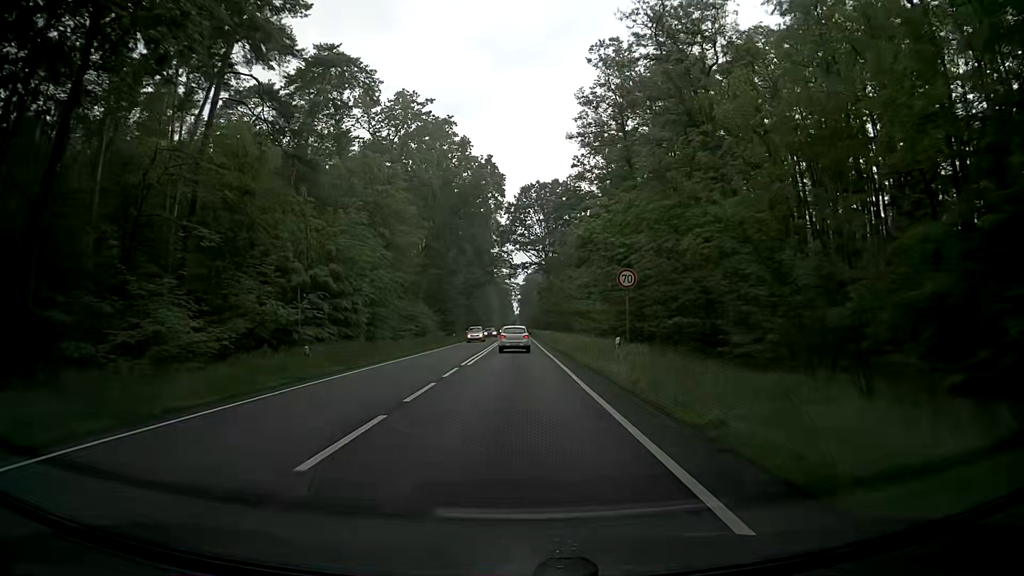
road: primary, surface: asphalt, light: Day
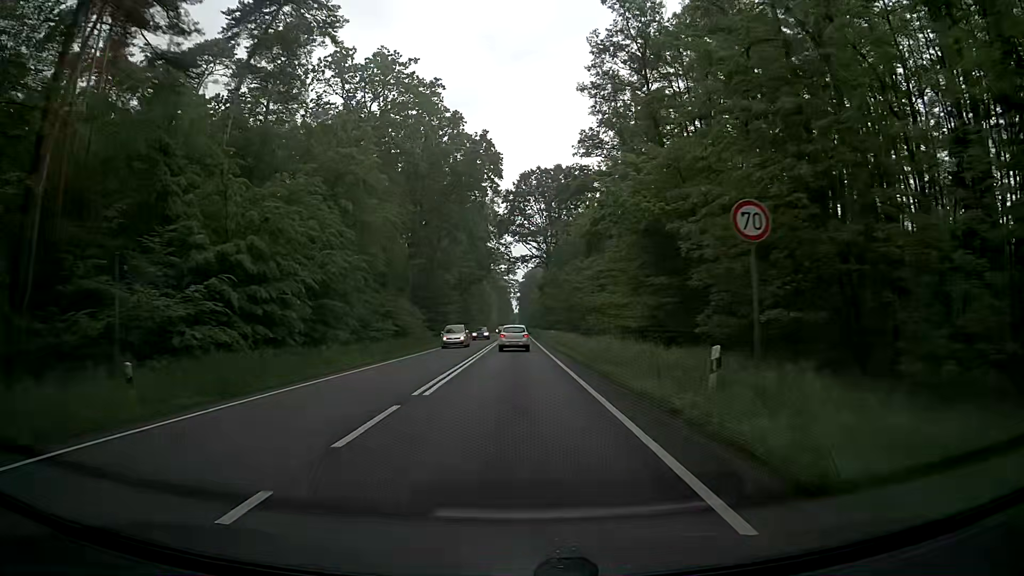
(0.0, +11.1) m; 0°
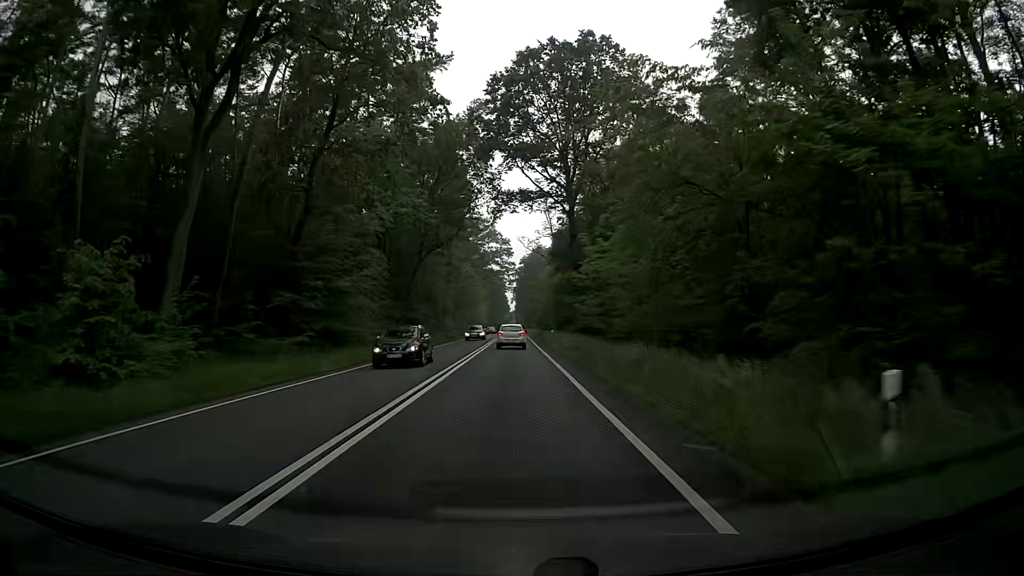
(+0.2, +55.4) m; 0°
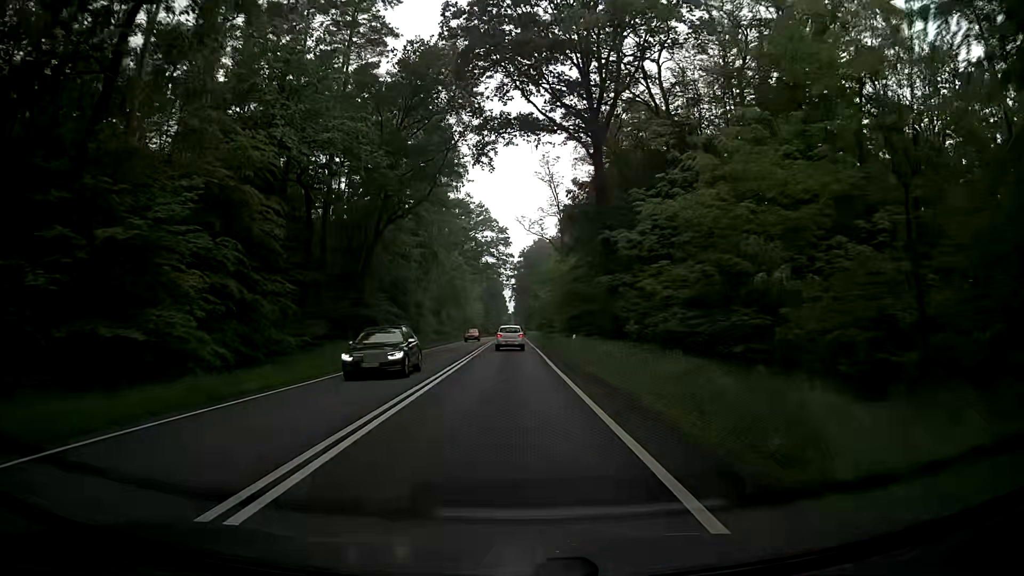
(0.0, +22.2) m; 0°
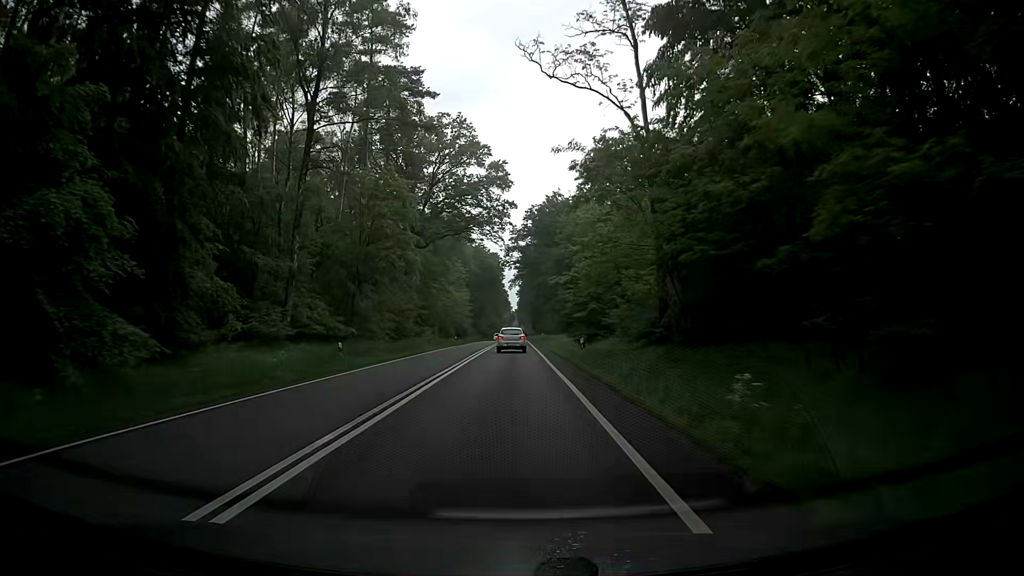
(-0.2, +55.4) m; -1°
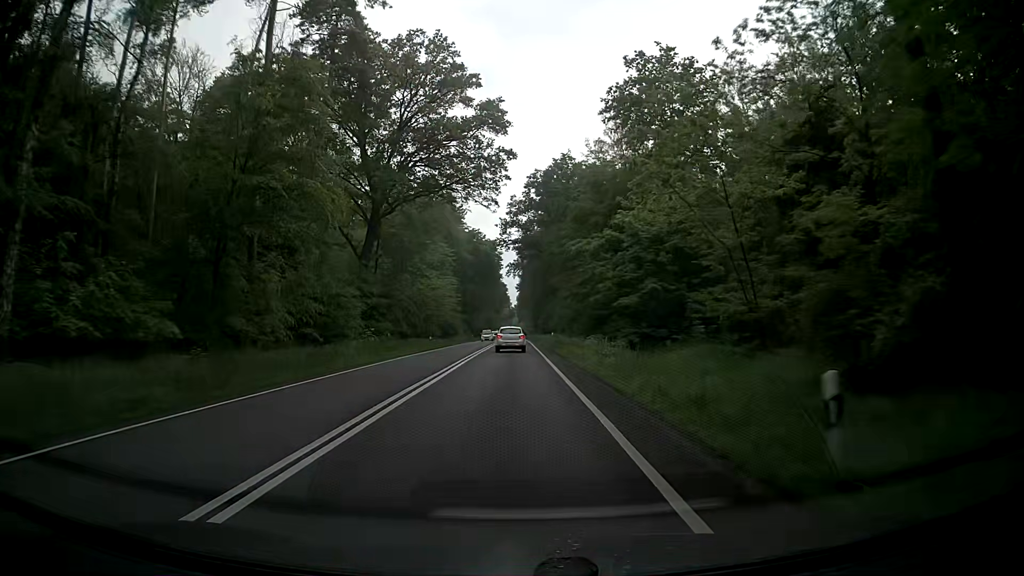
(+0.3, +22.2) m; +1°
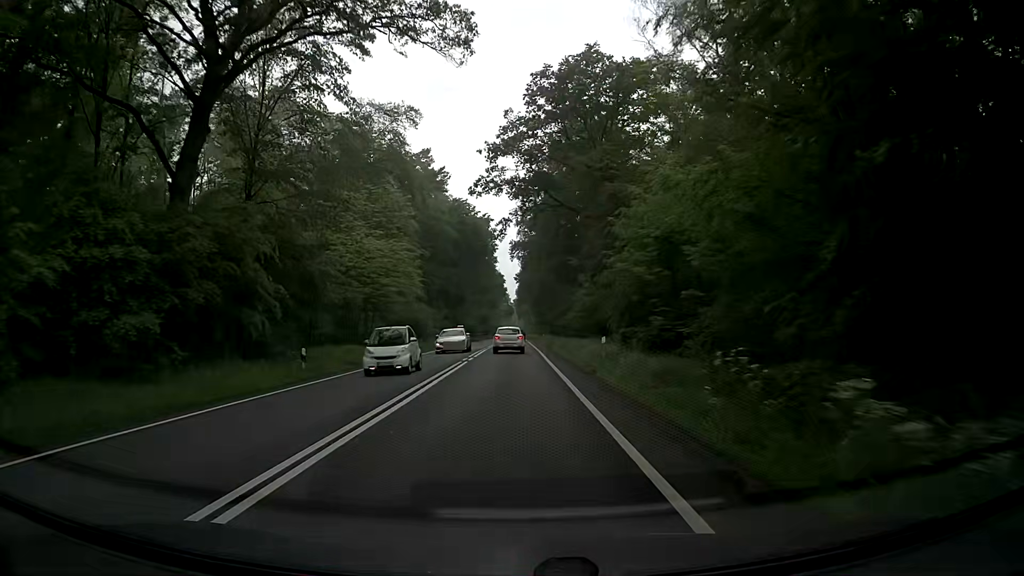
(+0.3, +33.4) m; +1°
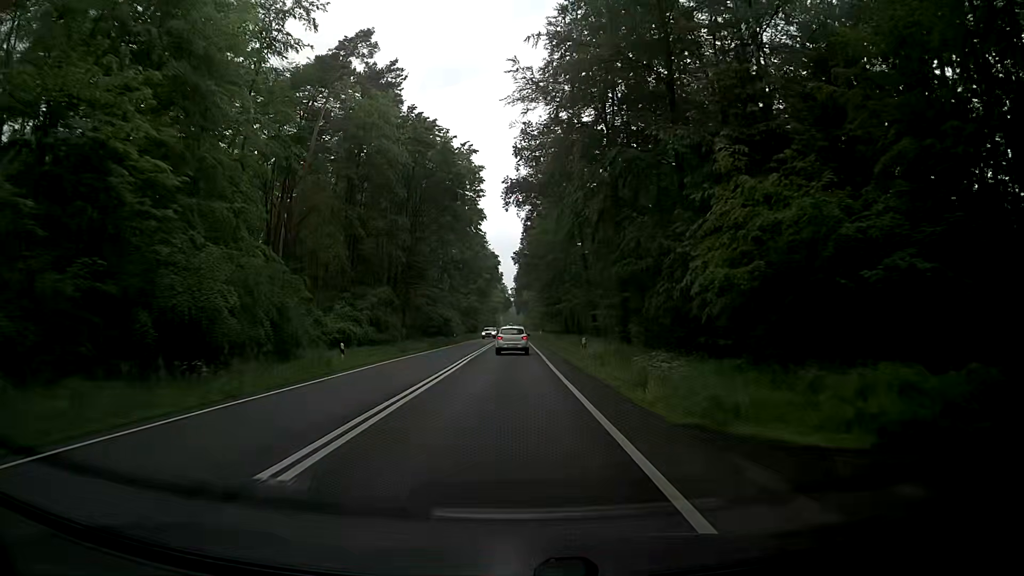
(-0.2, +44.7) m; 0°
(0, +10) (0, +20) (0, +30) (0, +40) (0, +50) (0, +60) (0, +70) (0, +80) (0, +90) (0, +100) m
